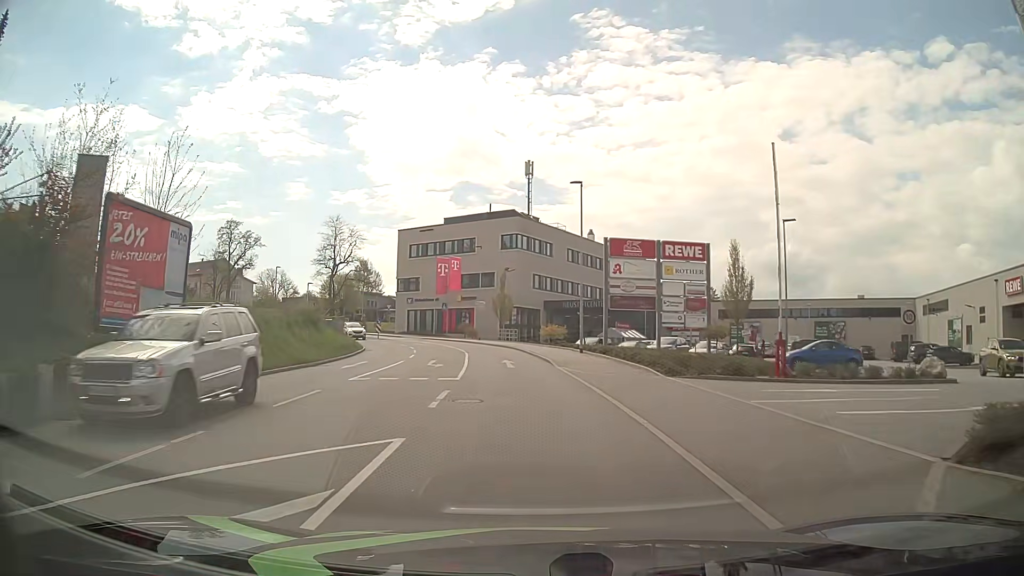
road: tertiary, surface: asphalt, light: Day
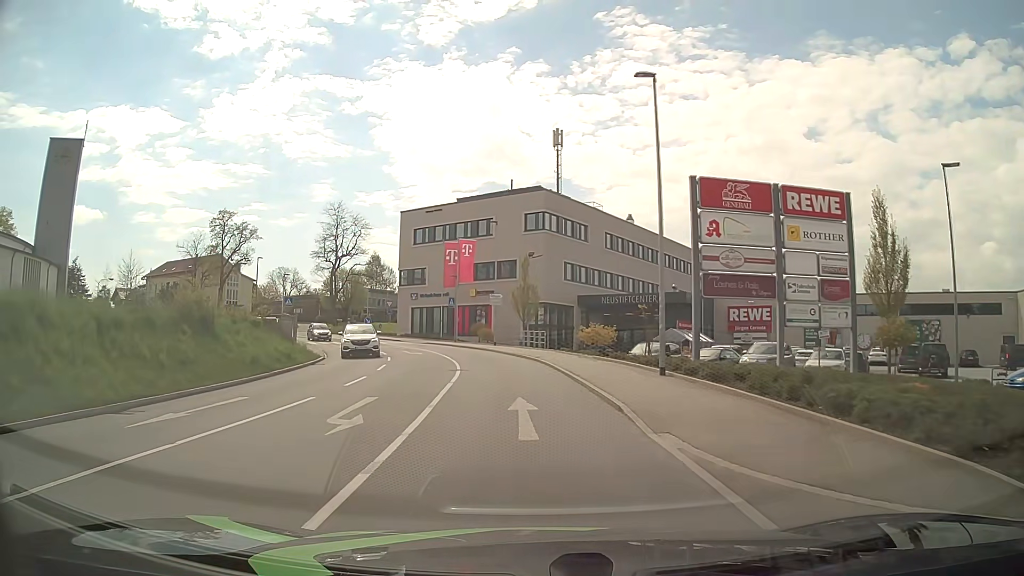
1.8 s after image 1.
(-0.2, +14.4) m; -3°
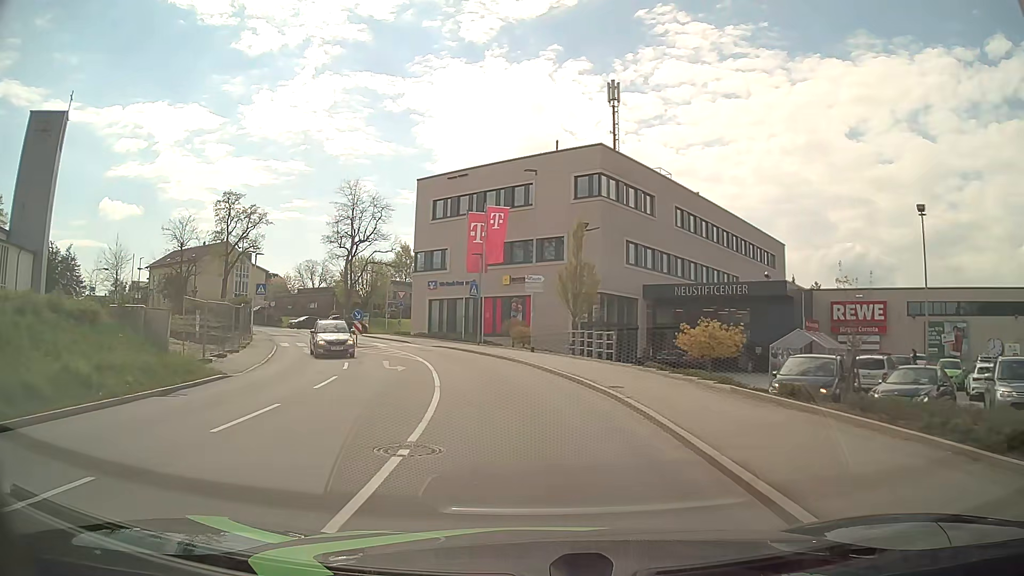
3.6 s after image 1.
(-0.3, +14.5) m; -3°
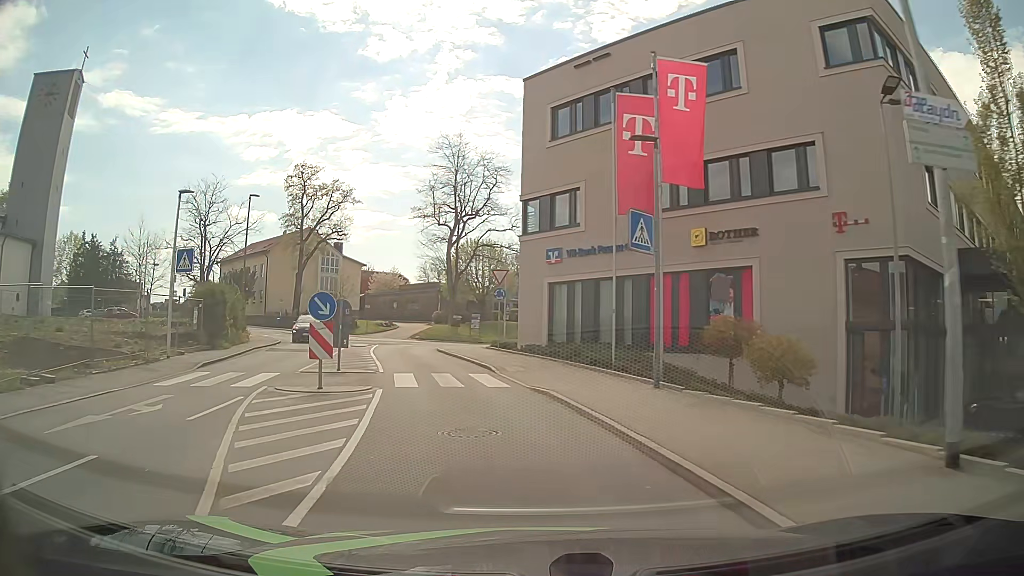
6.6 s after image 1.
(-2.0, +24.0) m; -12°
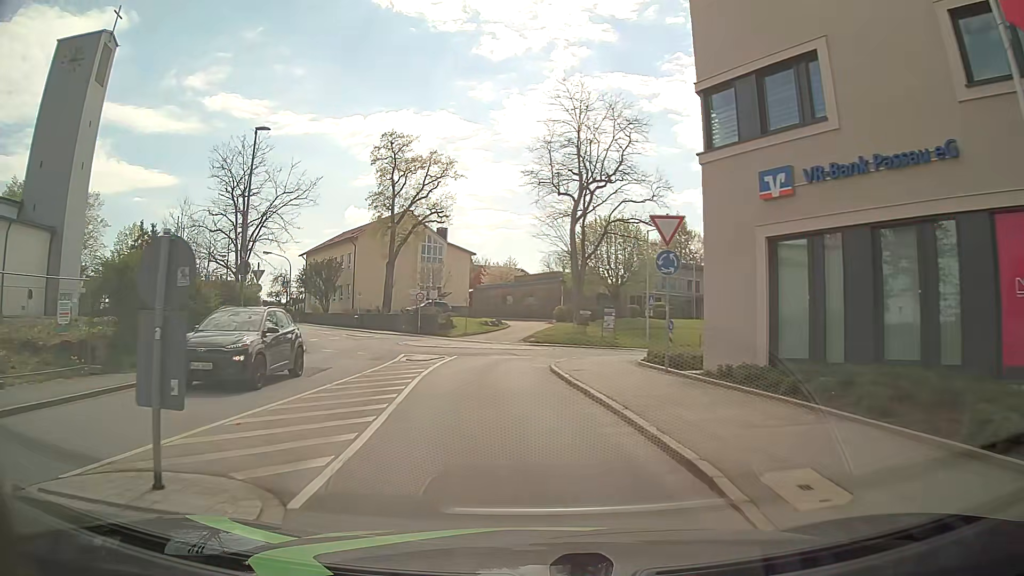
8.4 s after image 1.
(-1.3, +14.3) m; -10°
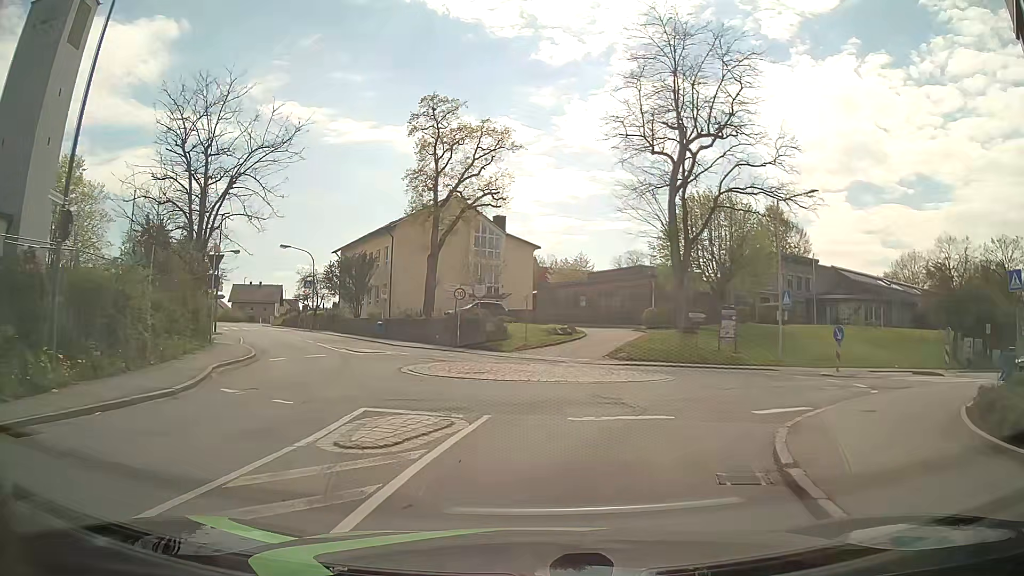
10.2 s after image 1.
(-1.0, +13.4) m; -6°
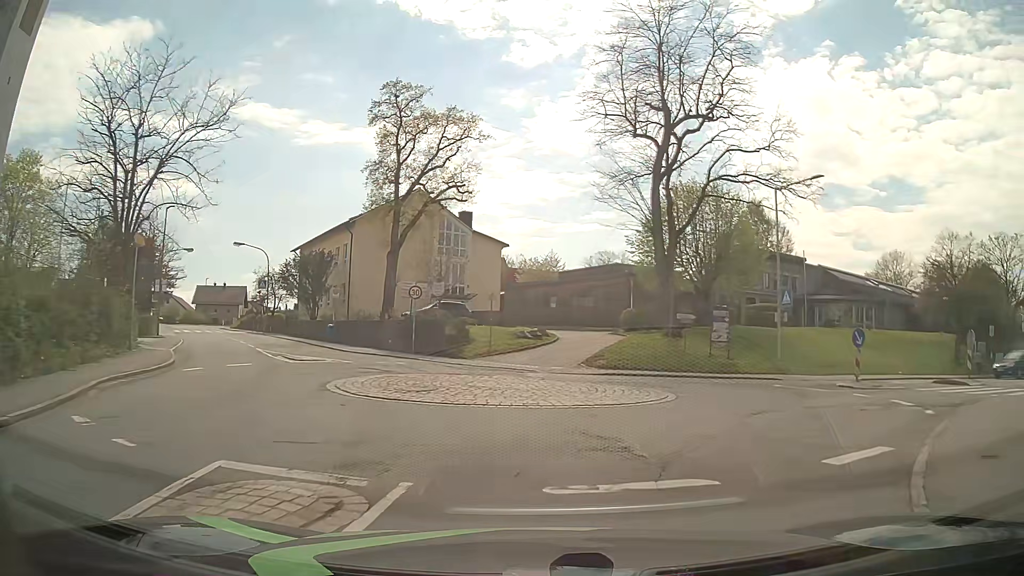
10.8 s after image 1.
(0.0, +3.8) m; +2°
